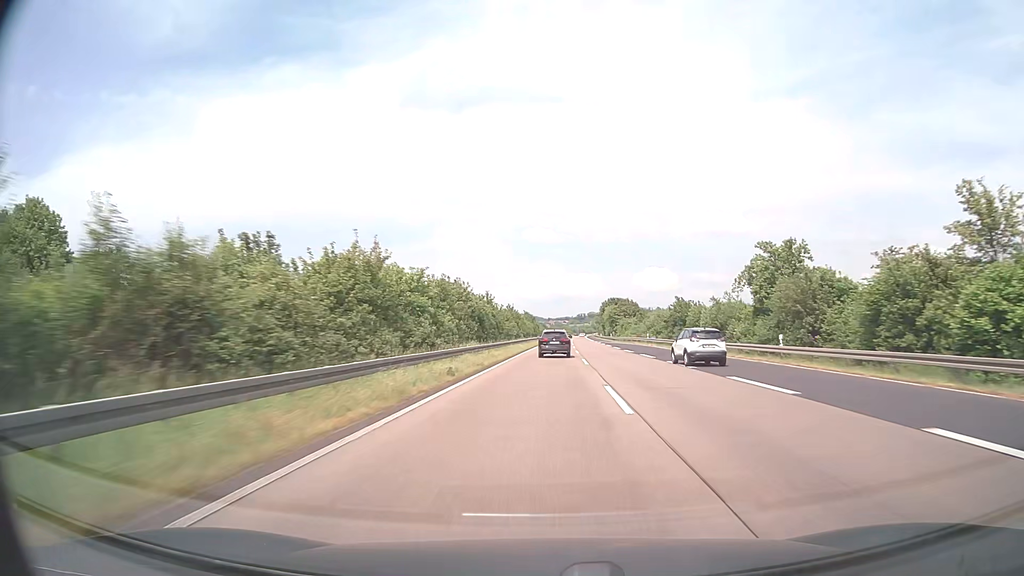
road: motorway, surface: asphalt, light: Day
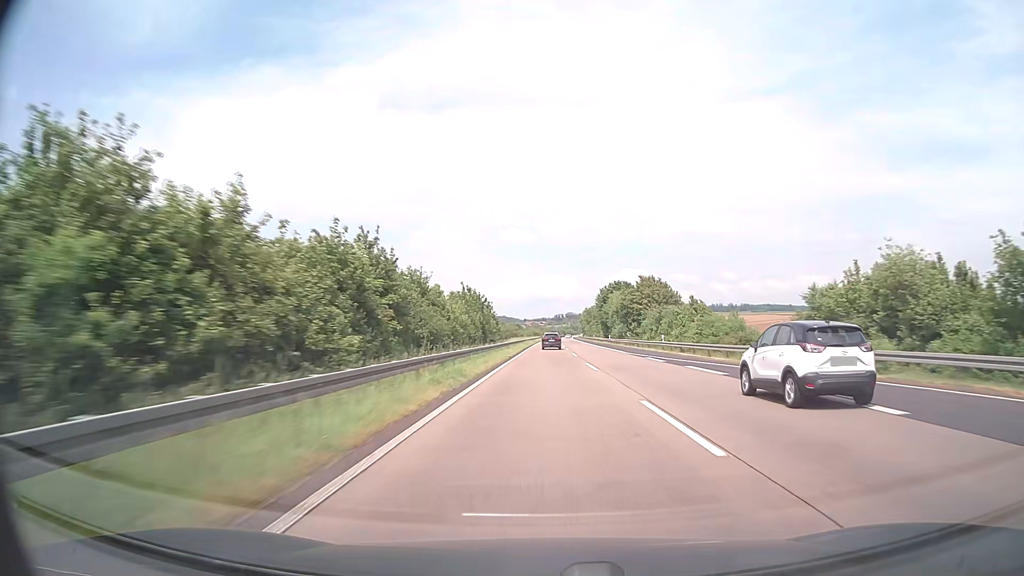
(+1.4, +76.1) m; +2°
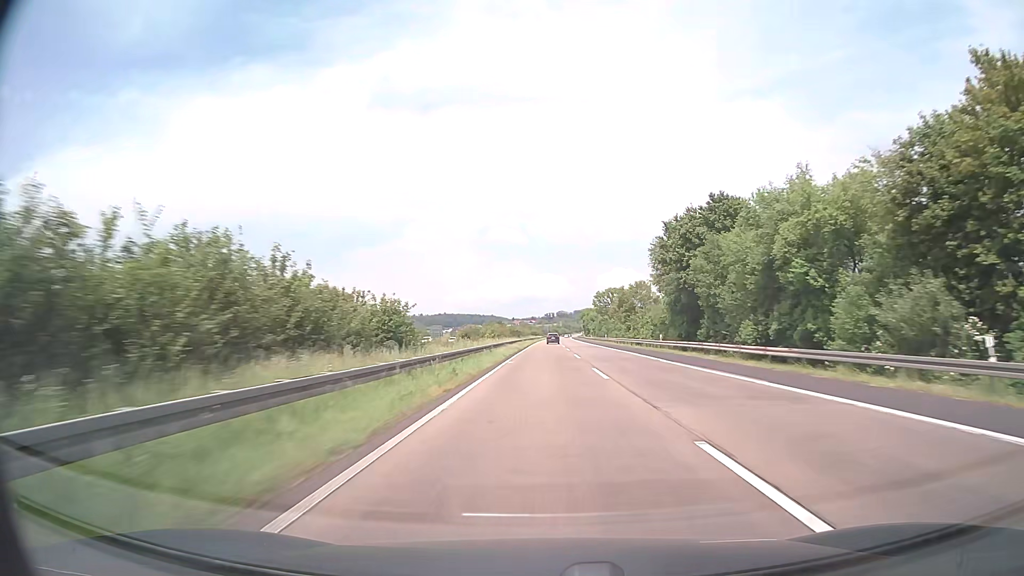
(+0.8, +95.1) m; +1°
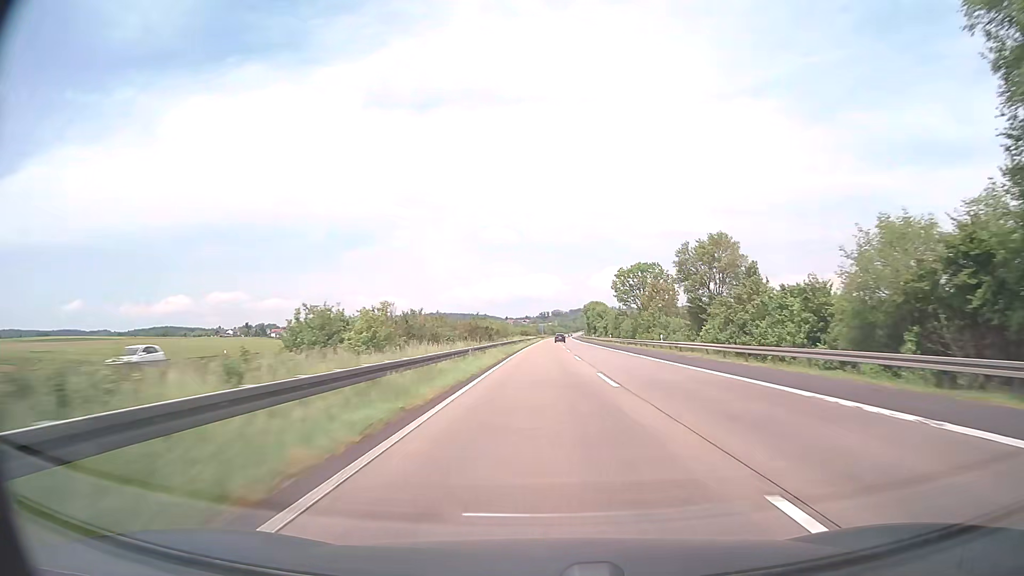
(+0.2, +57.0) m; 0°
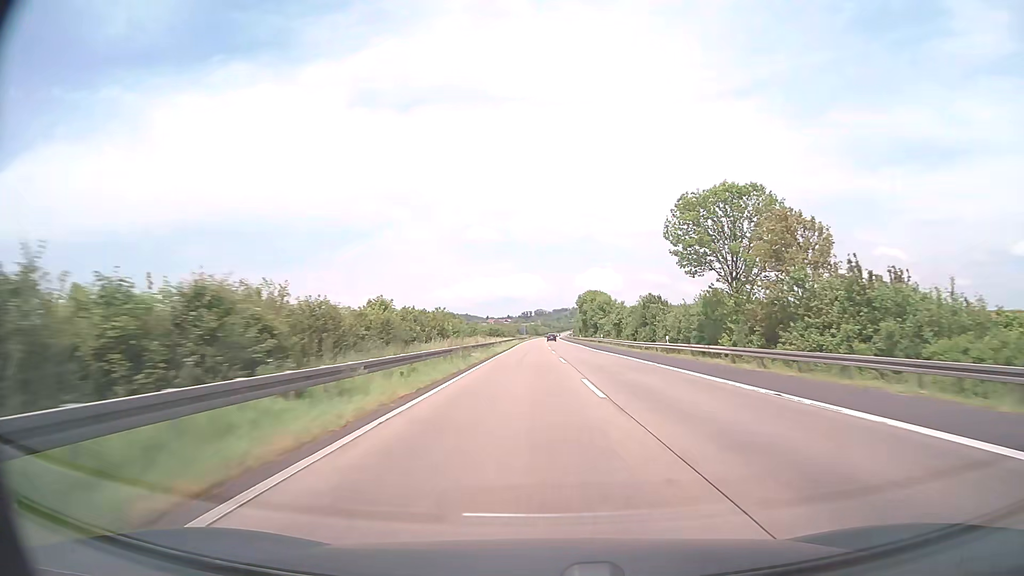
(+0.5, +57.0) m; +1°
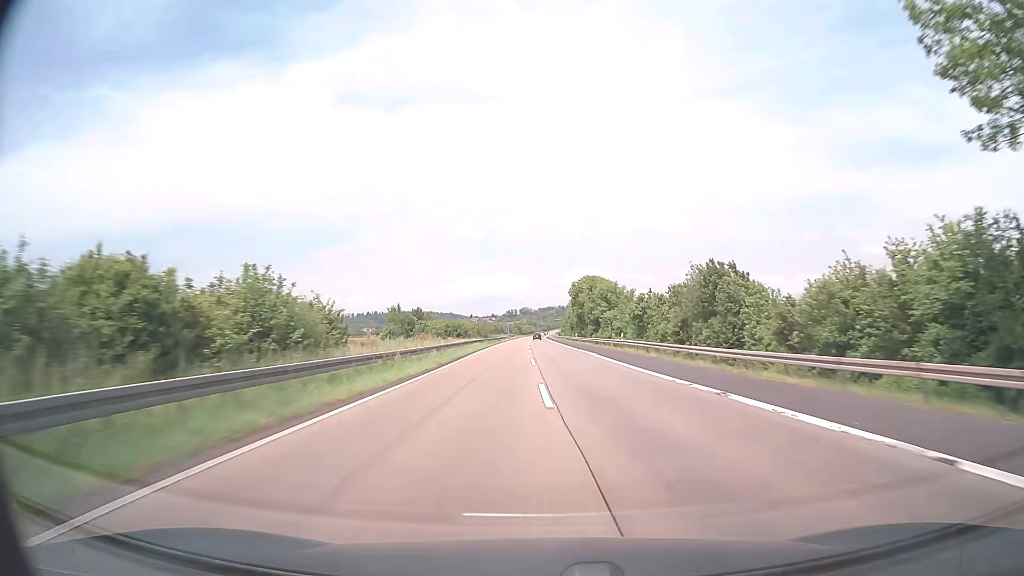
(+0.4, +38.0) m; +1°
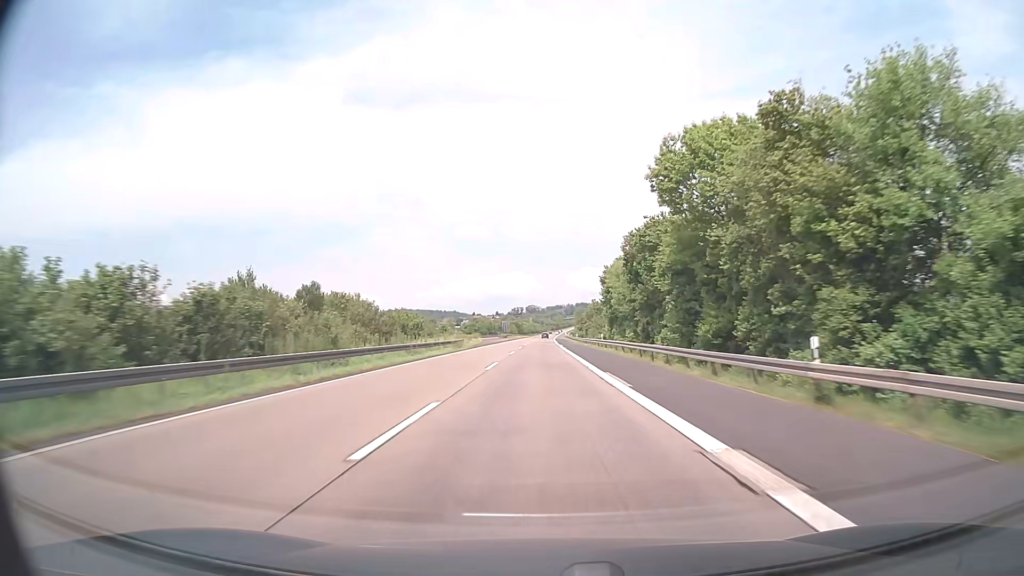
(-0.2, +95.0) m; -1°
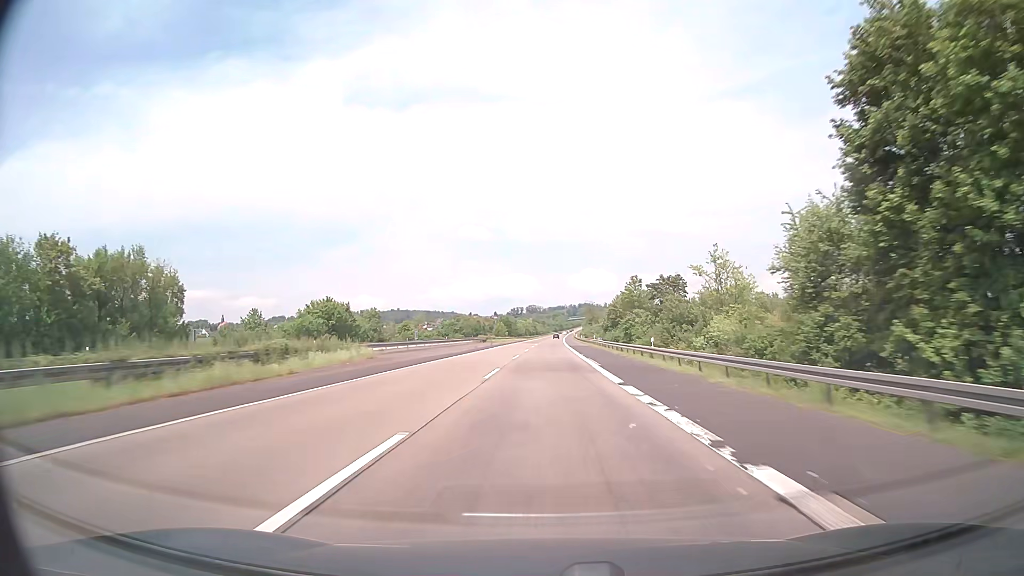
(-0.4, +76.1) m; 0°
(0, +10) (0, +20) (0, +30) (0, +40) (0, +50) (0, +60) (0, +70) (+1, +80) (+1, +90) (+1, +100) m
